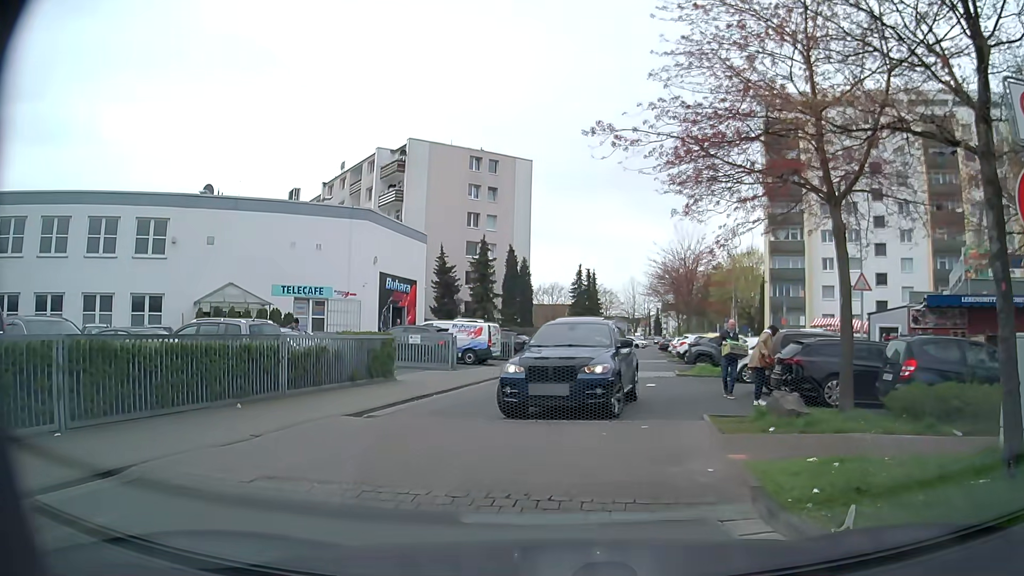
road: unclassified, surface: asphalt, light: Day
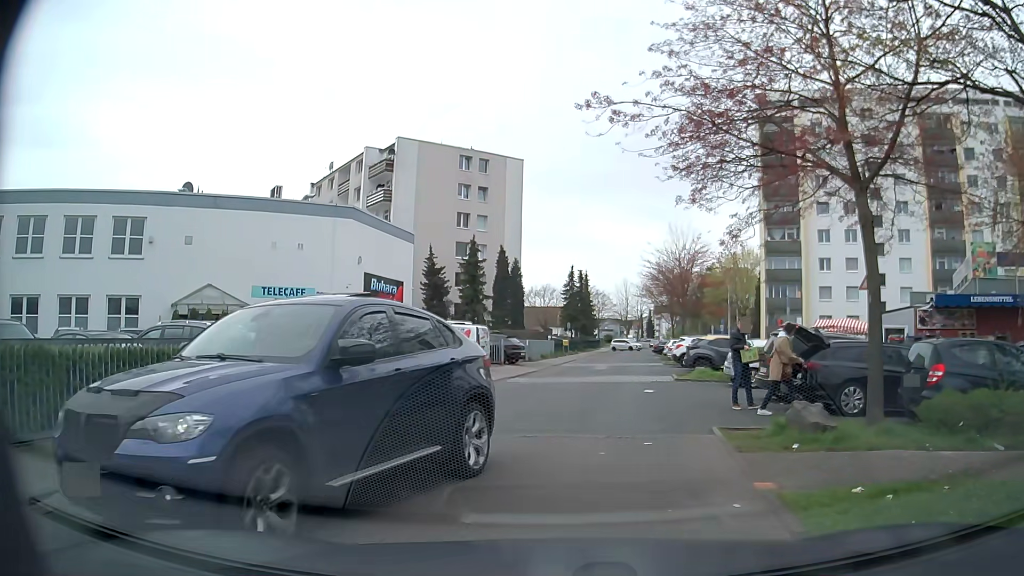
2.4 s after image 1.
(0.0, +1.3) m; 0°
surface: paved
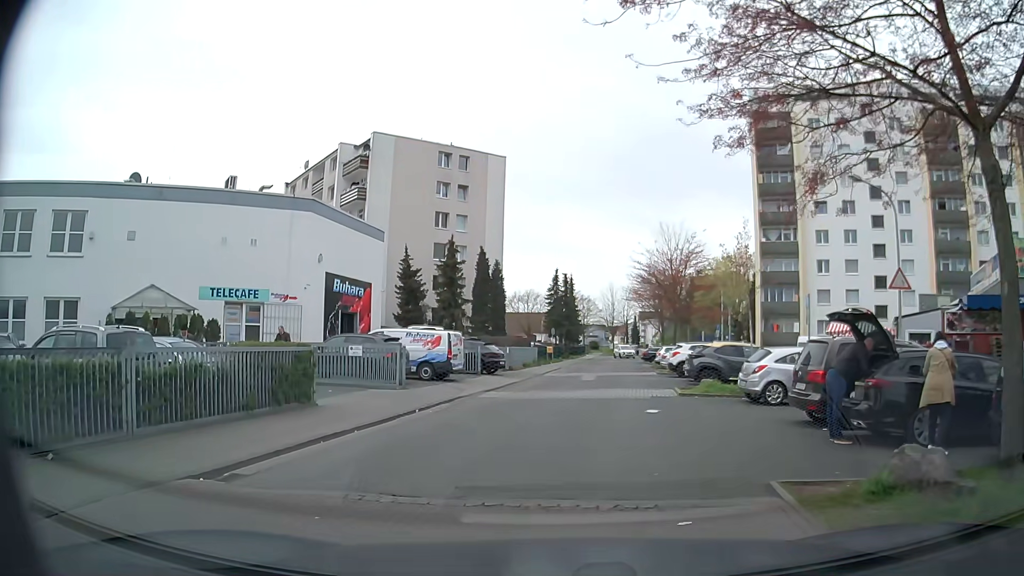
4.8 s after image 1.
(0.0, +3.6) m; +3°
